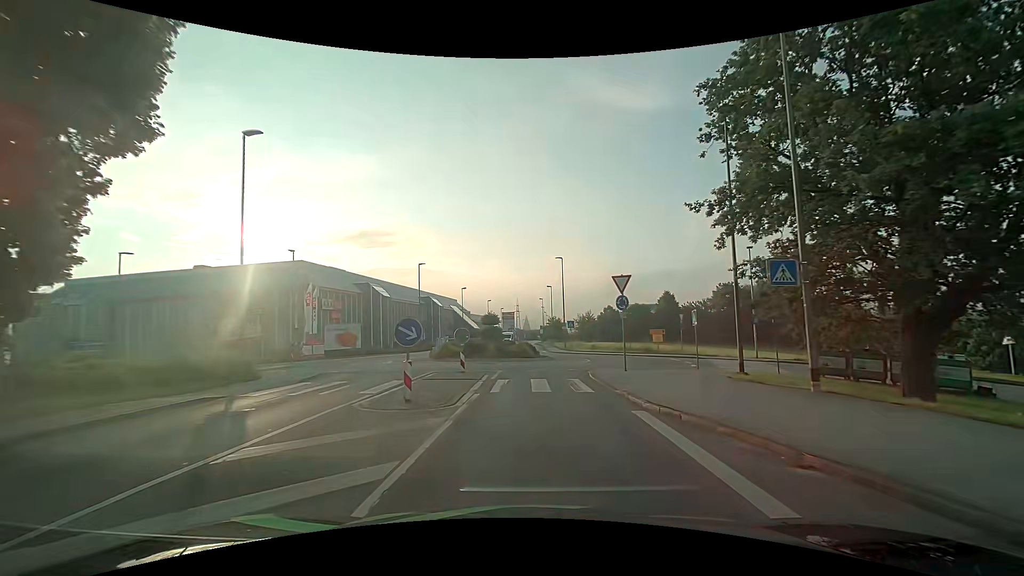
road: tertiary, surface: asphalt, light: Day
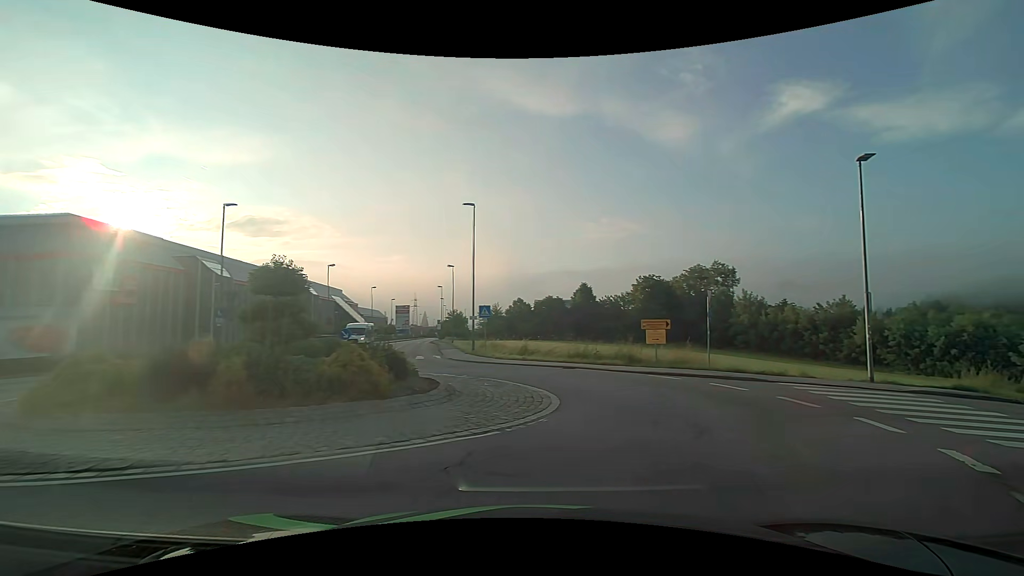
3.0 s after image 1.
(+0.5, +21.1) m; +11°
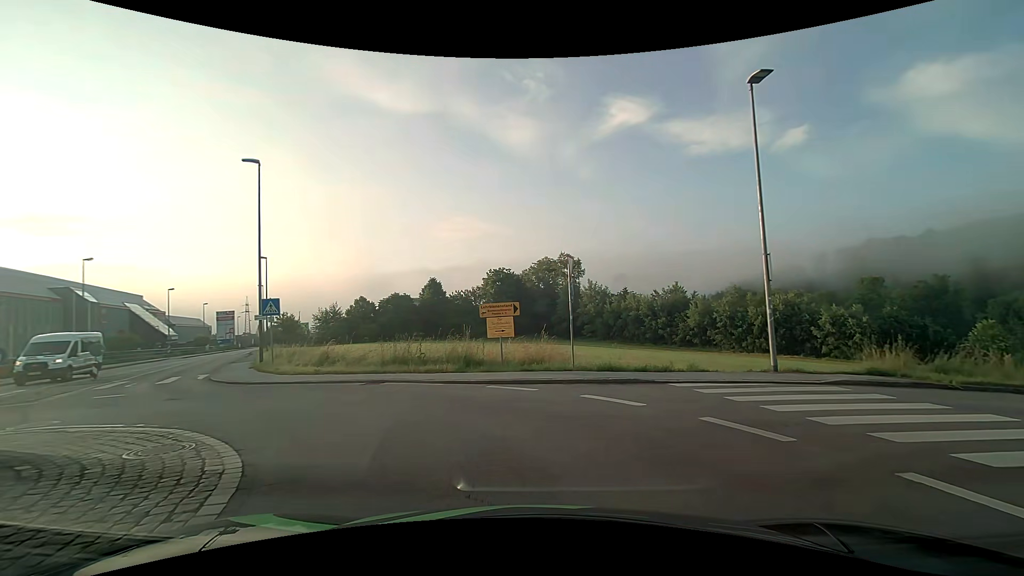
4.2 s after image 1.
(+1.4, +7.1) m; +16°
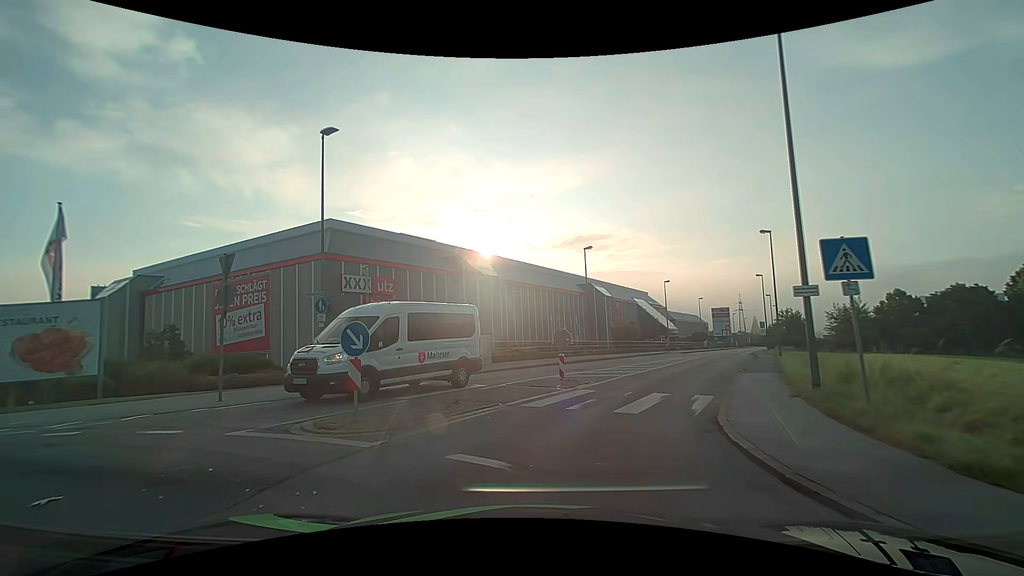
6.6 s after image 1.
(-6.0, +12.4) m; -52°
